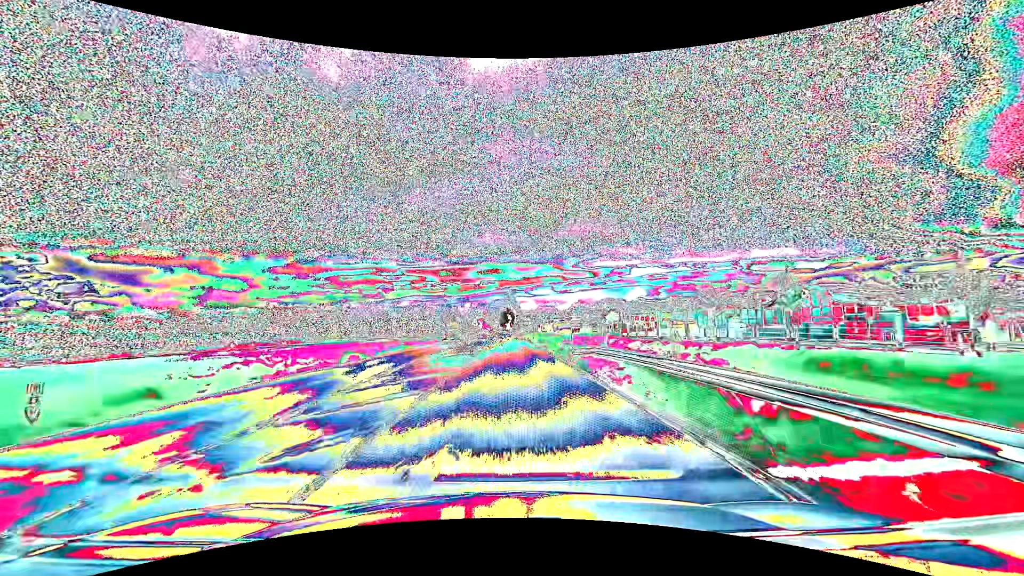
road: primary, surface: asphalt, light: Day
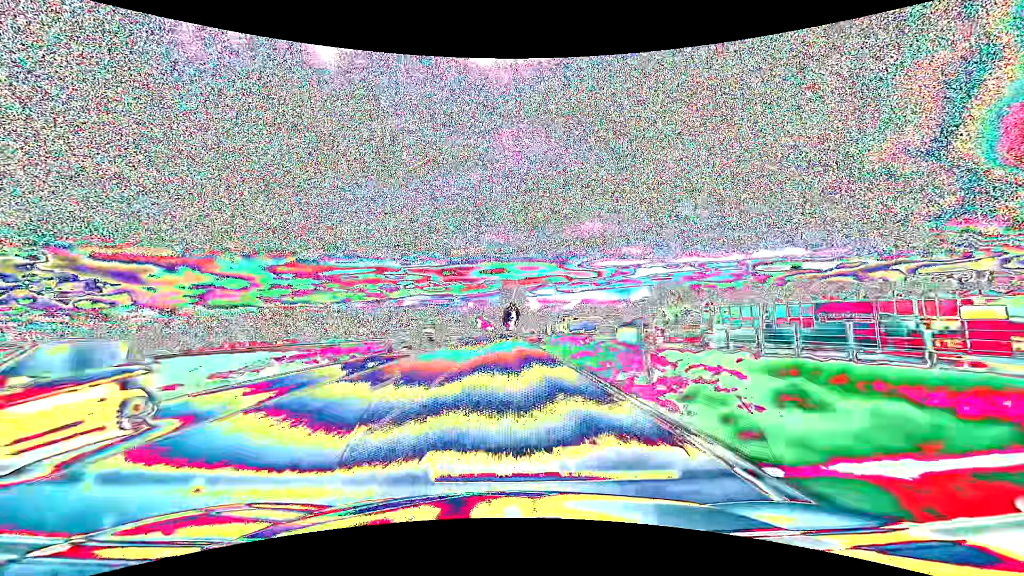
(-0.1, +47.5) m; 0°
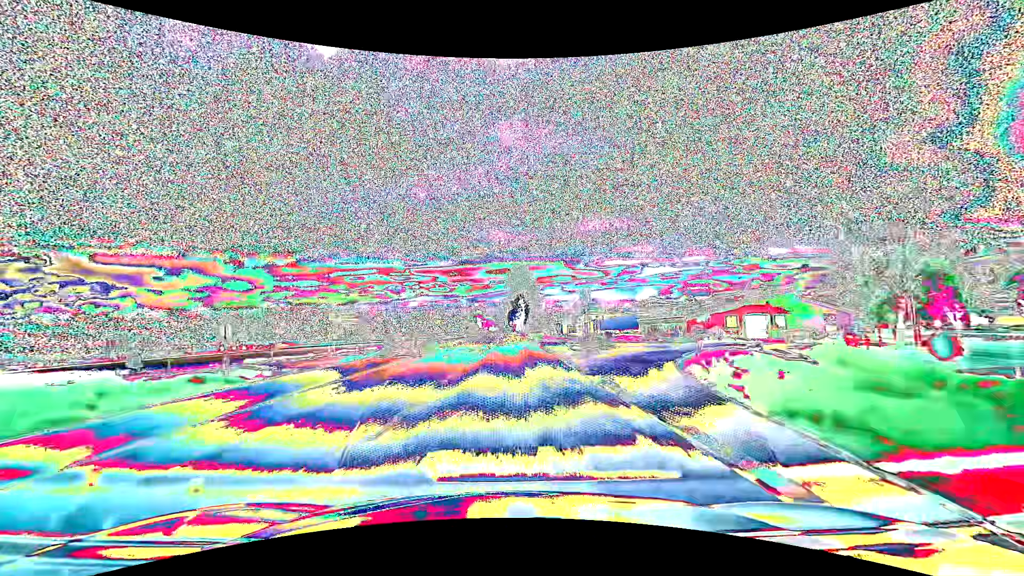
(-0.2, +47.5) m; -1°
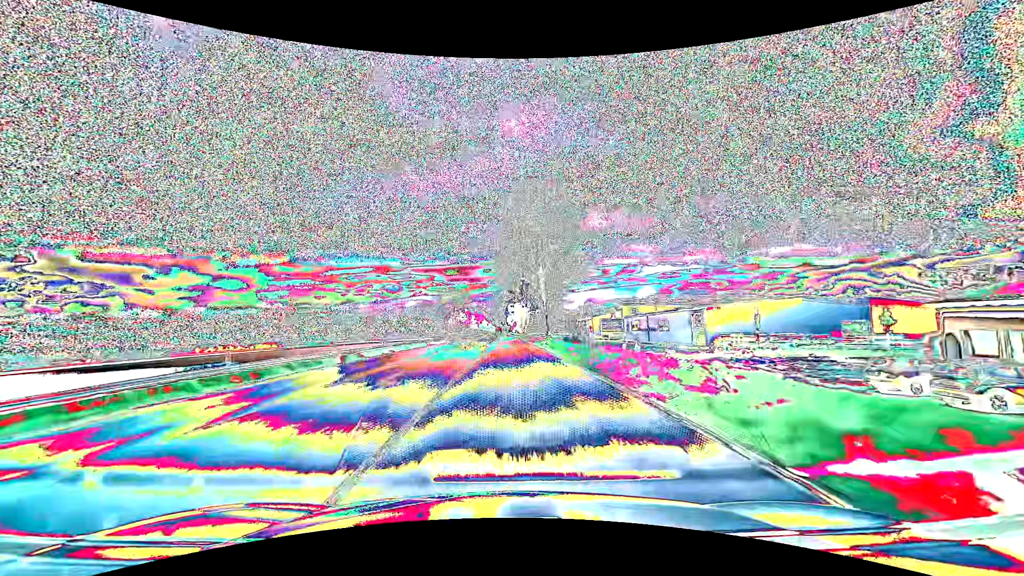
(-0.1, +79.1) m; 0°
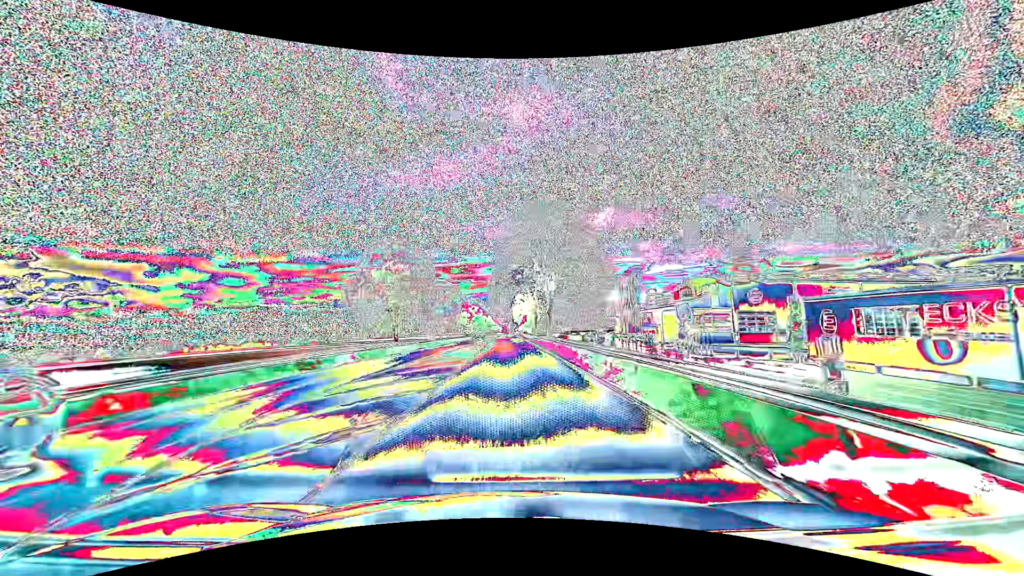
(-0.1, +63.4) m; 0°
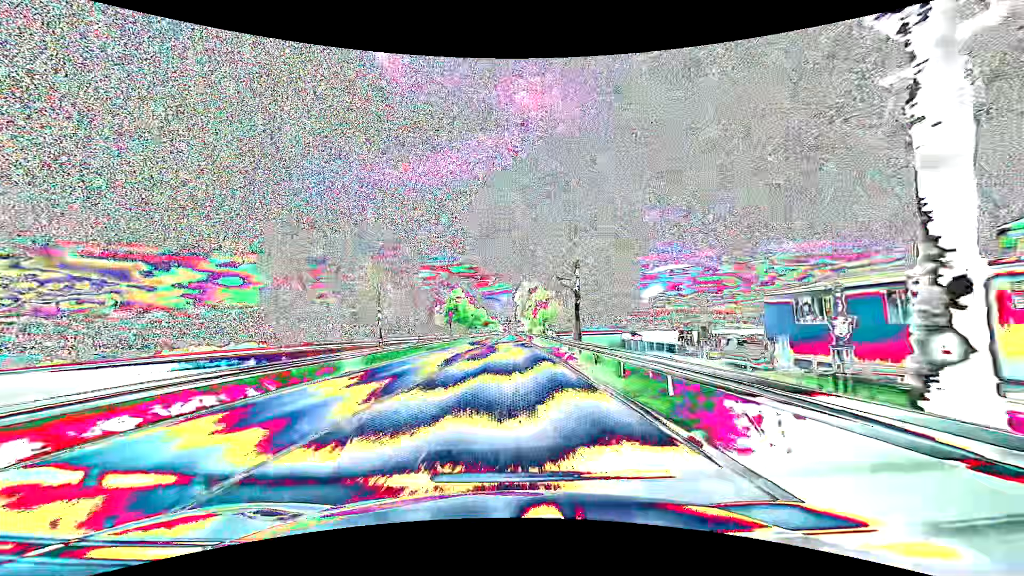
(-0.6, +63.4) m; -1°
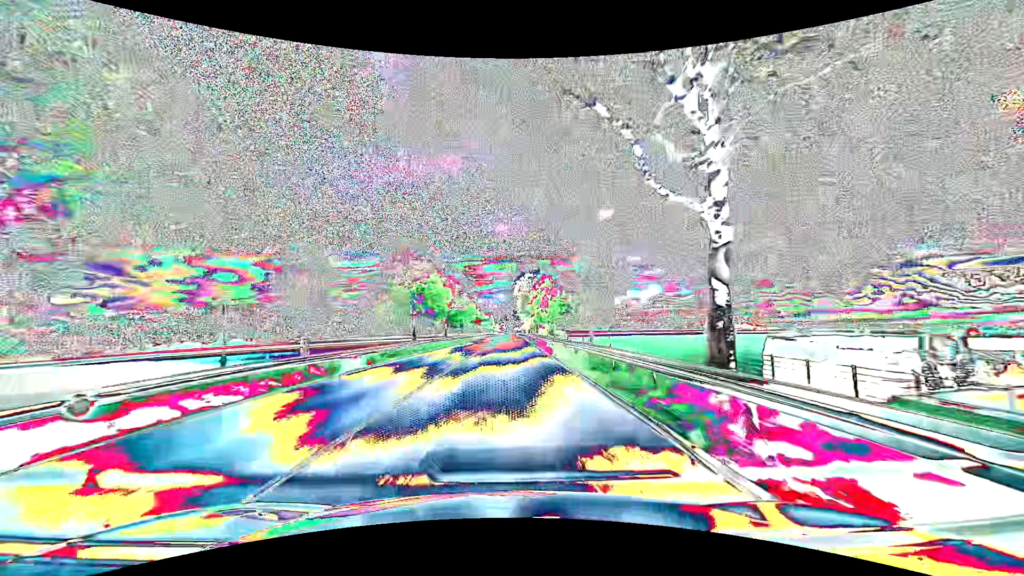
(+0.1, +31.7) m; 0°
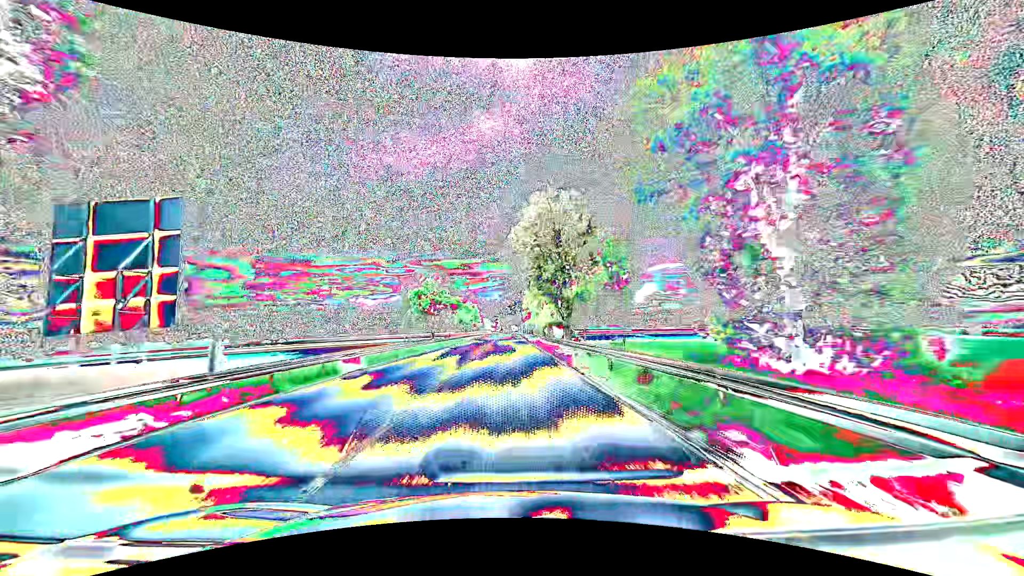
(+0.5, +79.3) m; +1°
(0, +10) (0, +20) (0, +30) (0, +40) (0, +50) (0, +60) (0, +70) (0, +80) (0, +90) (0, +100) m
